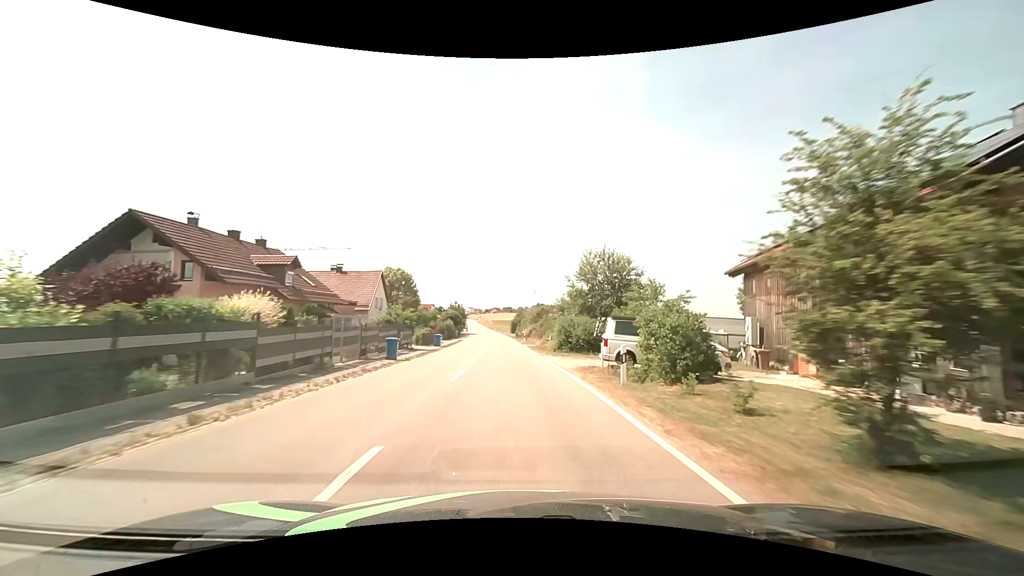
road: tertiary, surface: asphalt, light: Day
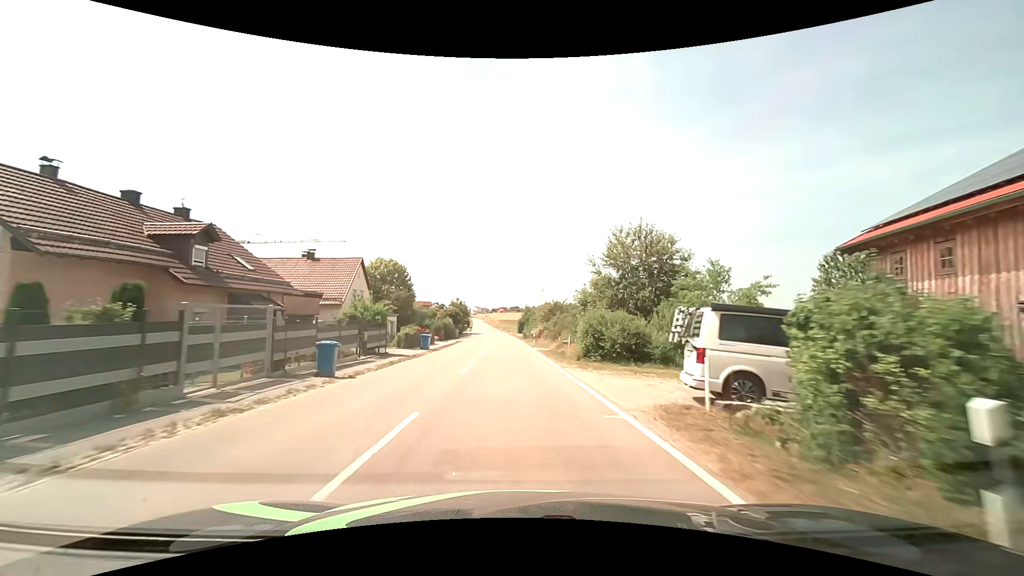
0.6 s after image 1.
(-0.1, +9.4) m; -1°
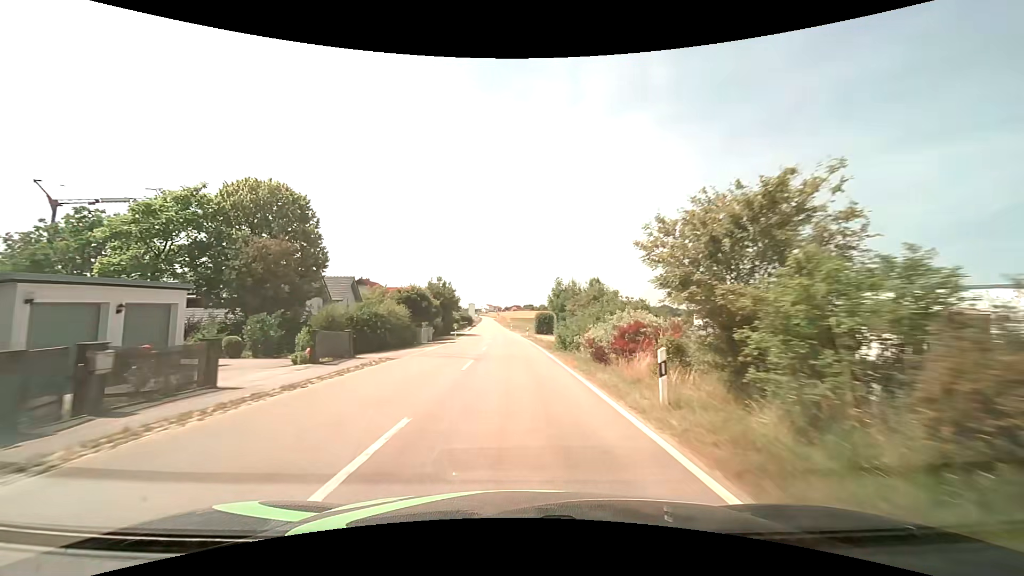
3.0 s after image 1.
(-0.6, +37.1) m; -1°
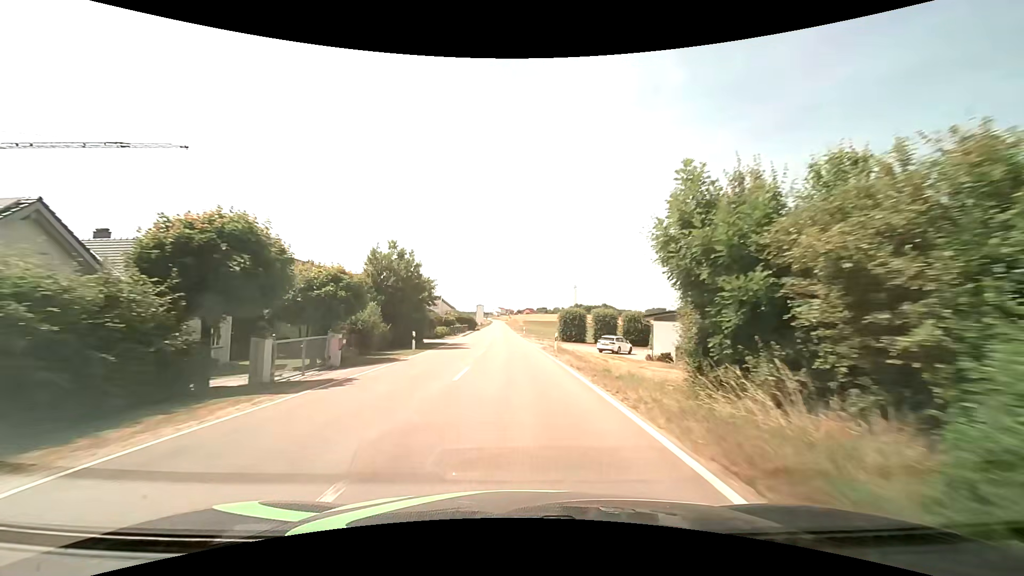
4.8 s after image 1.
(-0.3, +26.7) m; -1°
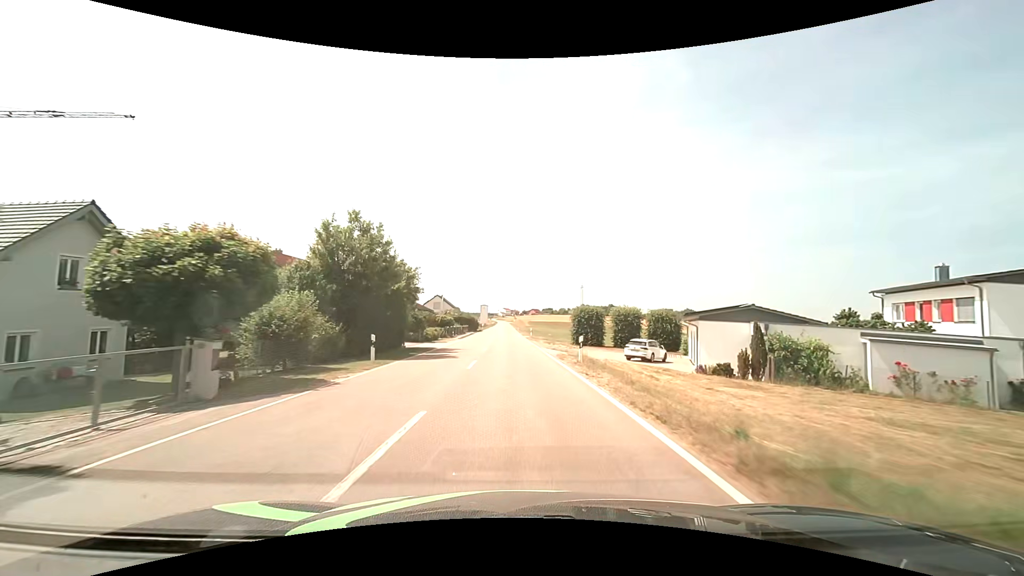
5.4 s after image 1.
(-0.1, +8.6) m; -1°
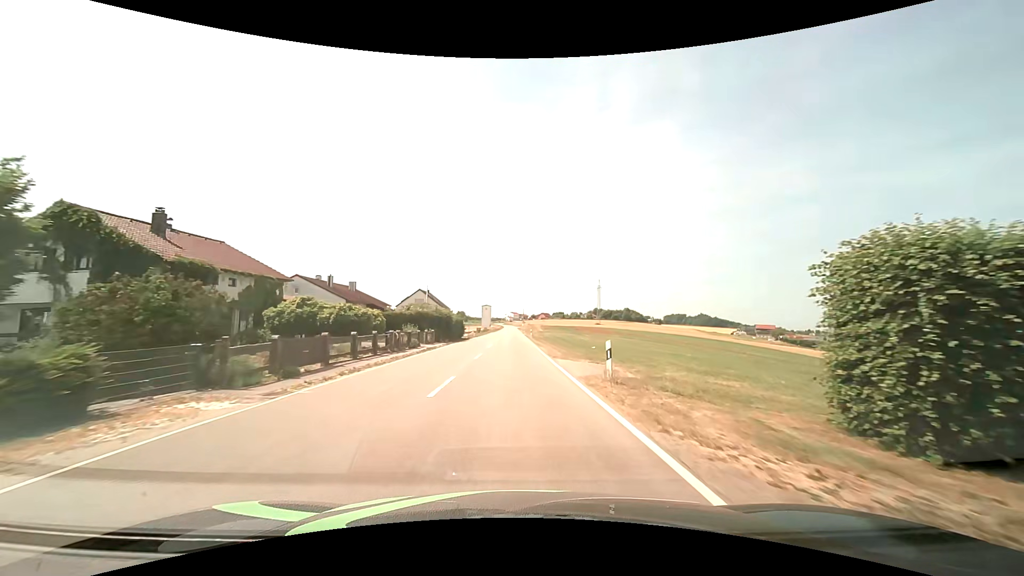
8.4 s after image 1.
(-0.5, +41.2) m; -1°
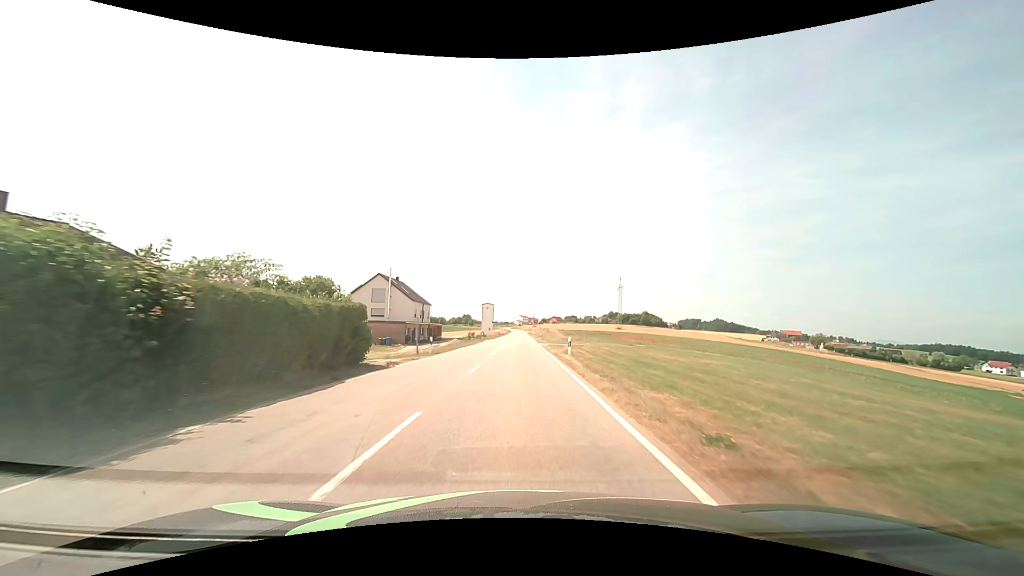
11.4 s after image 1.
(-0.4, +41.1) m; -1°
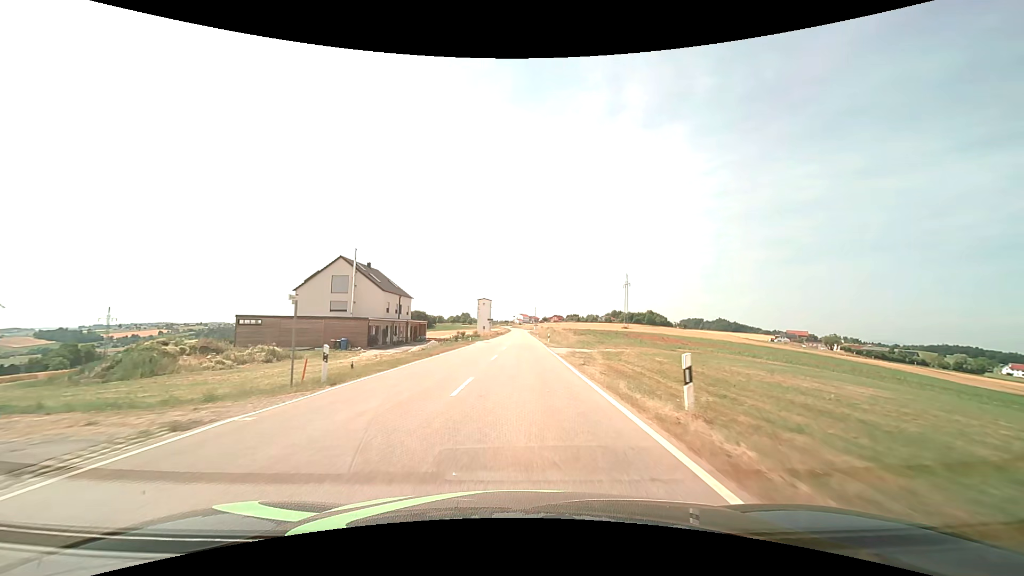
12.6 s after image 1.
(0.0, +17.0) m; 0°
(0, +10) (0, +20) (0, +30) (0, +40) (+1, +50) (+1, +60) (+1, +70) (+1, +80) (+1, +90) (+1, +100) m
